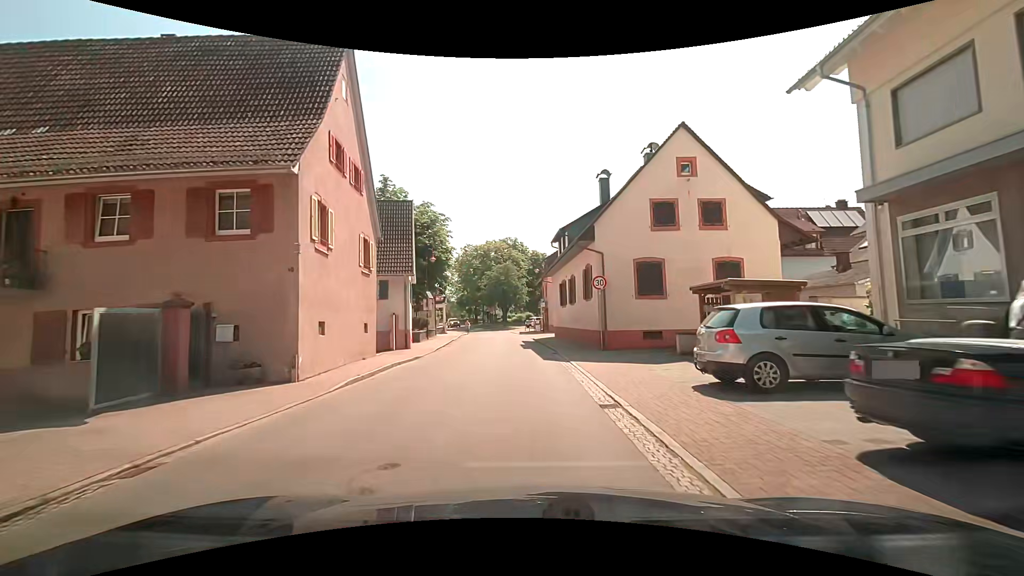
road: tertiary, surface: paved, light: Day
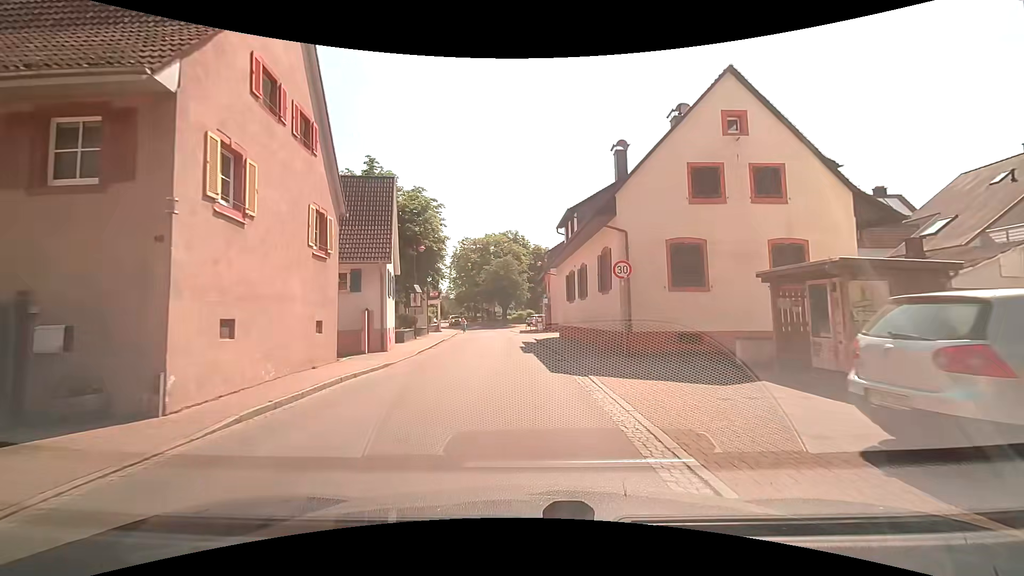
(0.0, +4.6) m; -1°
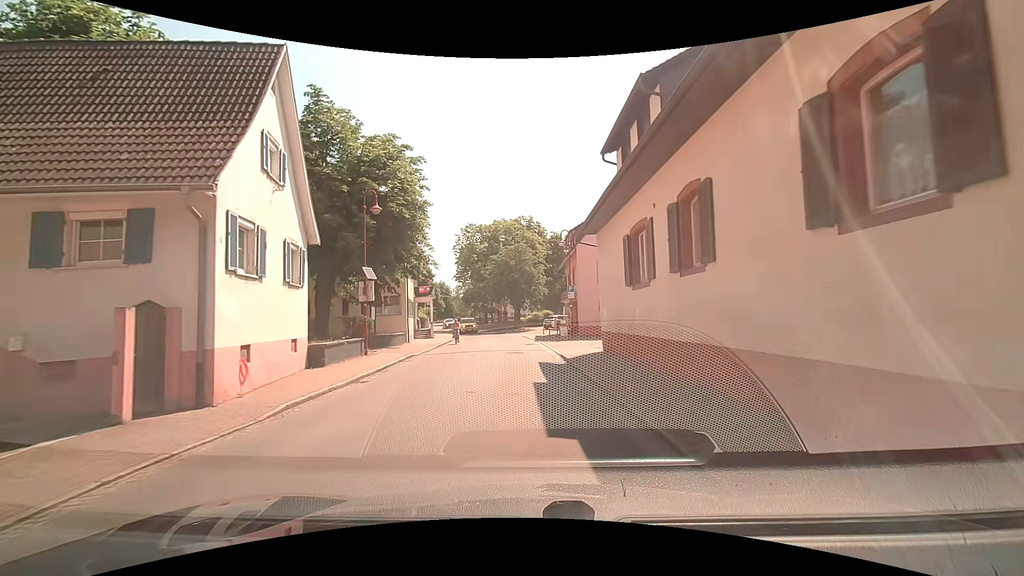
(+0.2, +13.3) m; 0°
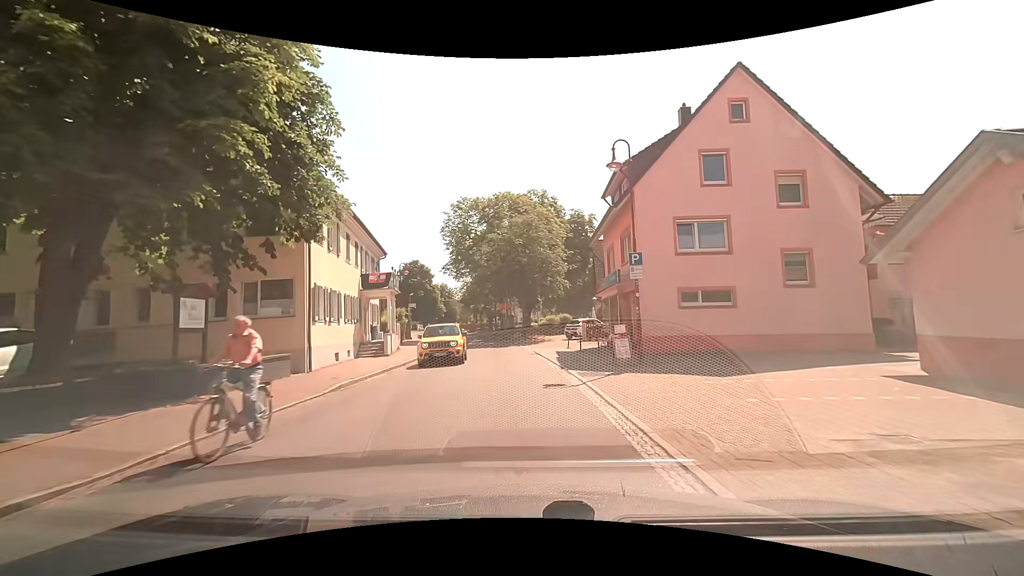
(-0.3, +17.2) m; -1°
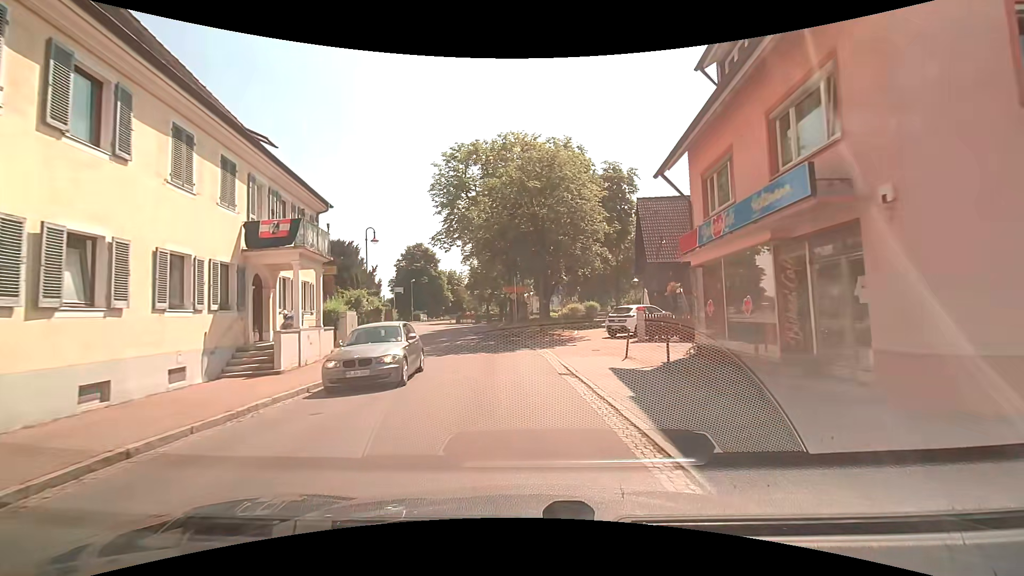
(-0.2, +13.2) m; -2°
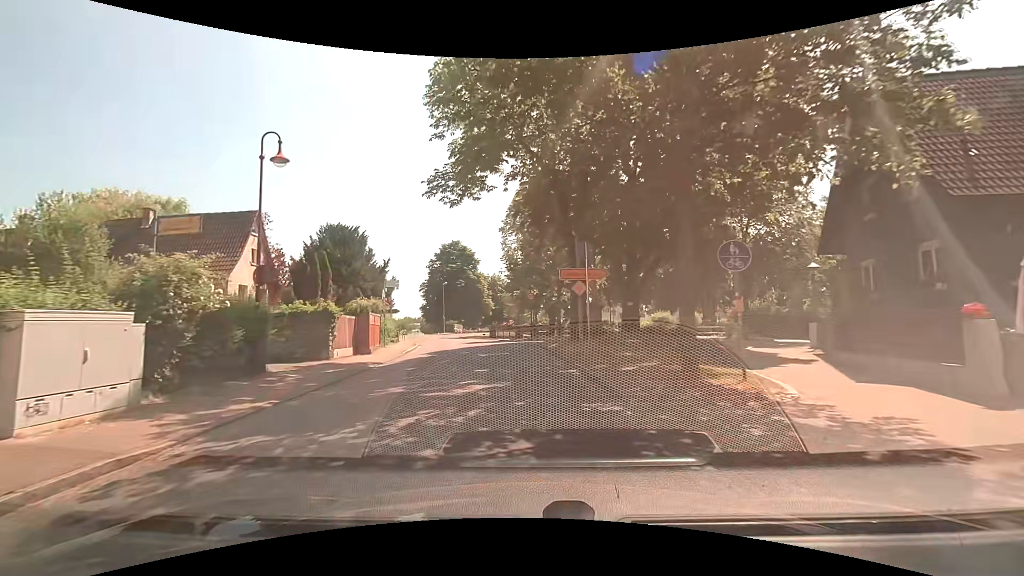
(-0.9, +18.0) m; -5°
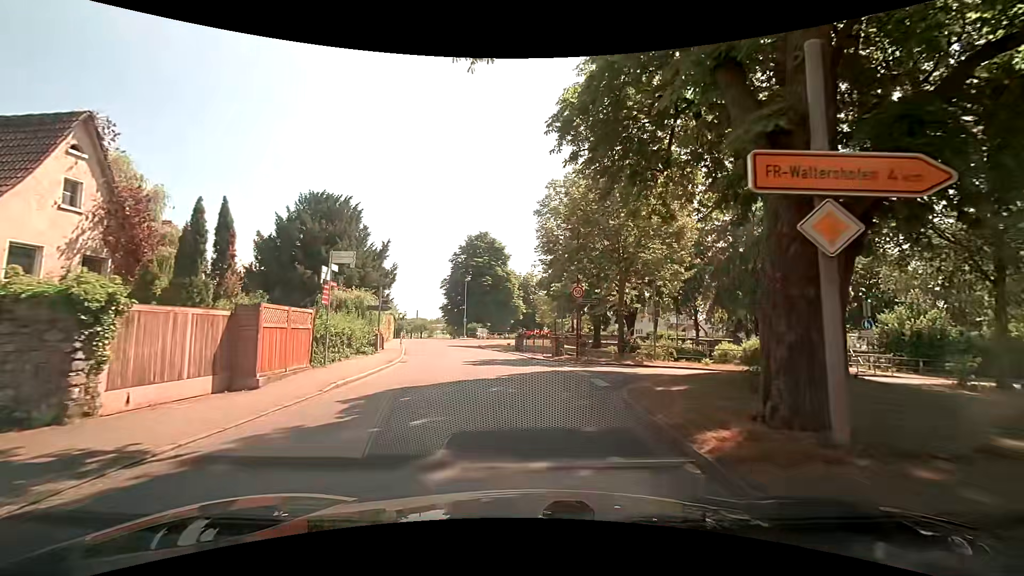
(-0.7, +13.0) m; -3°
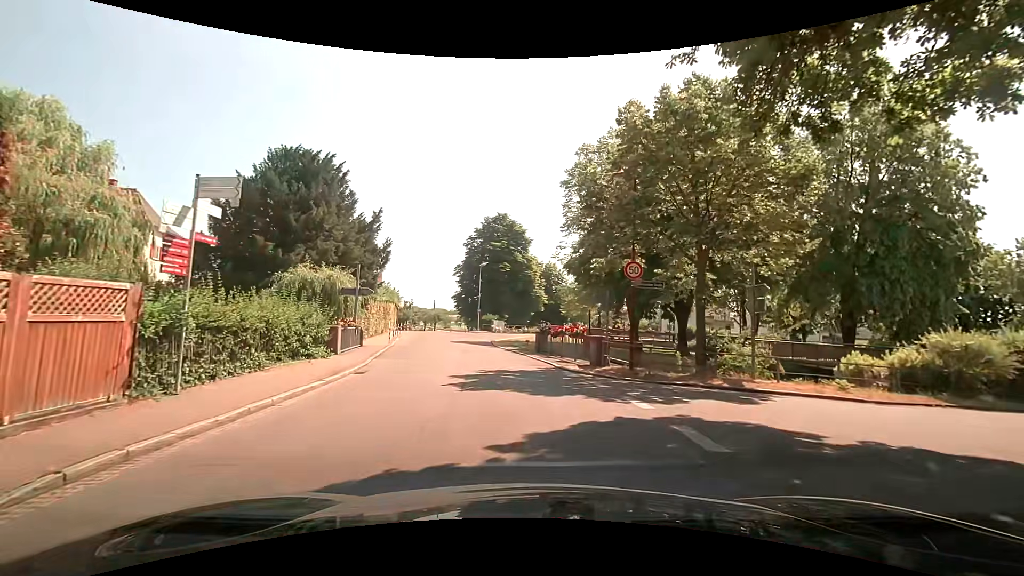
(-0.4, +8.3) m; -5°
(0, +10) (-1, +20) (-2, +30) (-3, +40) (-3, +50) (+1, +59) (+9, +65) (+18, +69) (+27, +72) (+37, +75) m
